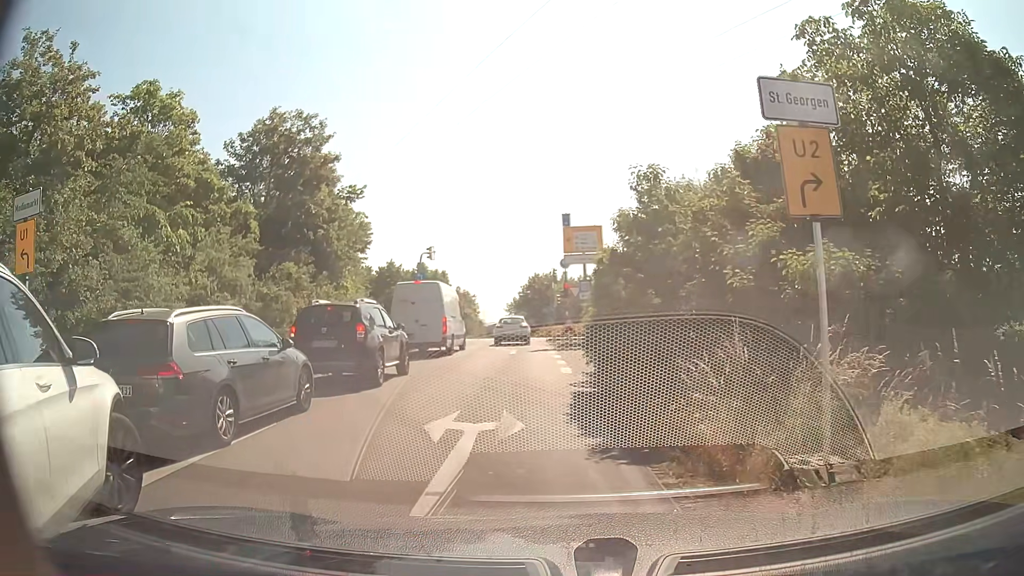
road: trunk_link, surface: asphalt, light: Day
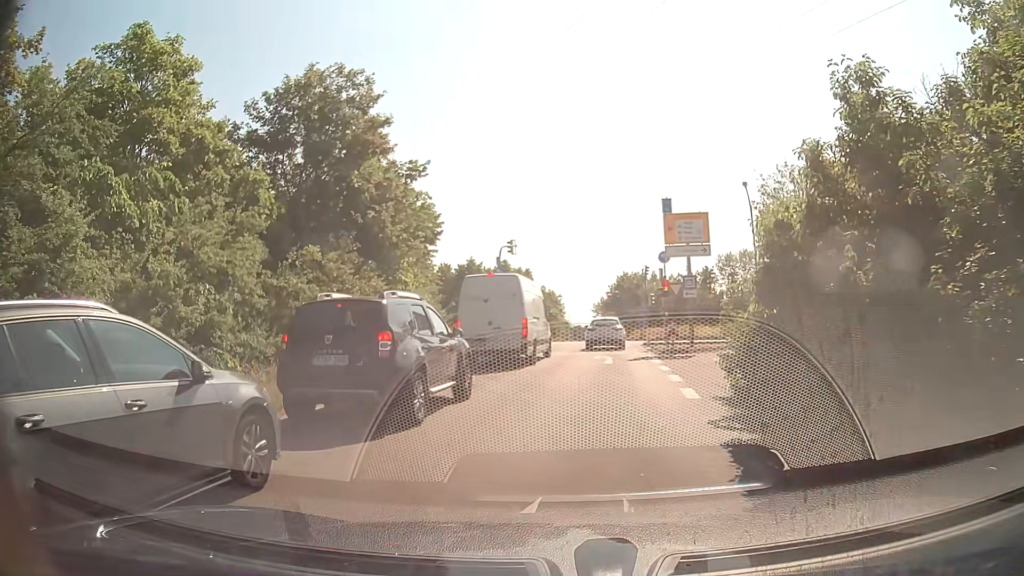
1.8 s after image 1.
(-0.3, +4.6) m; -5°
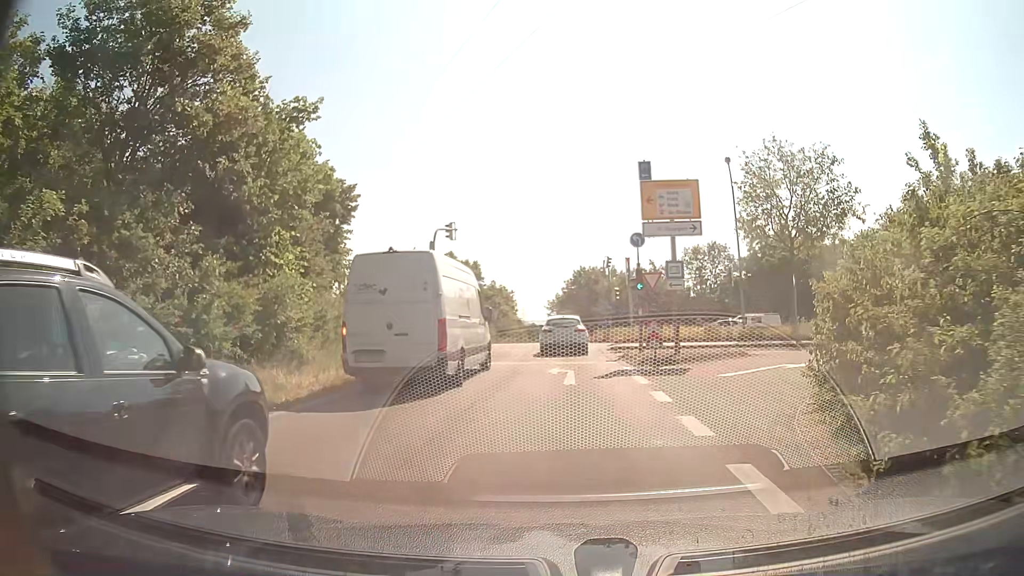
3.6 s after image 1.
(+0.1, +6.8) m; +4°
